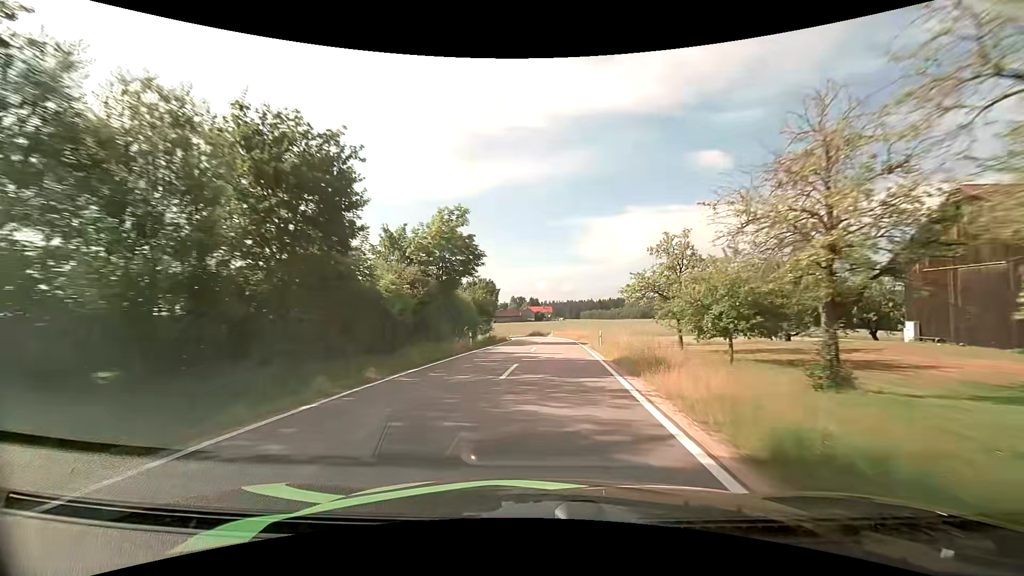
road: tertiary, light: Day
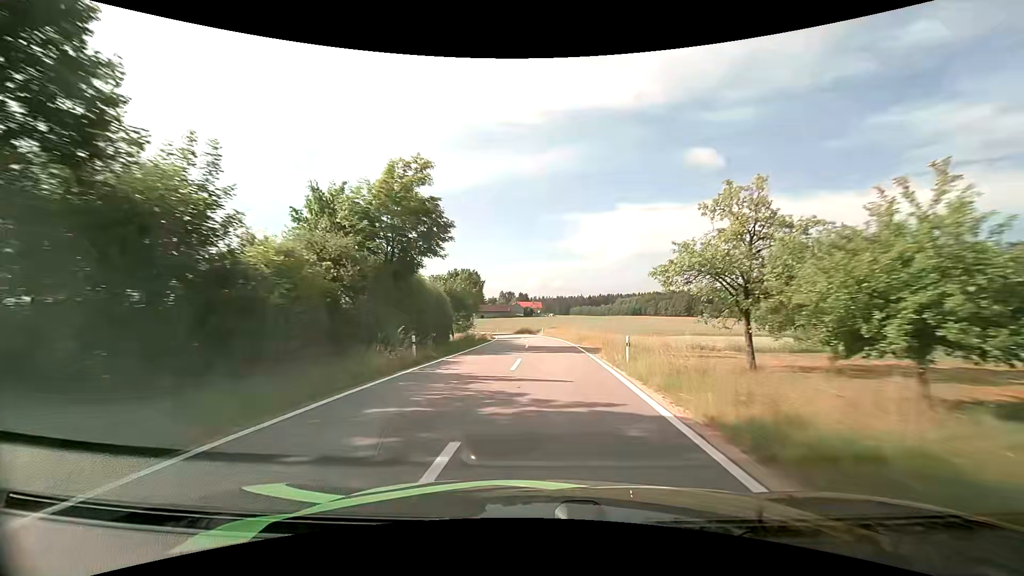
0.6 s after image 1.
(+0.1, +10.1) m; +1°
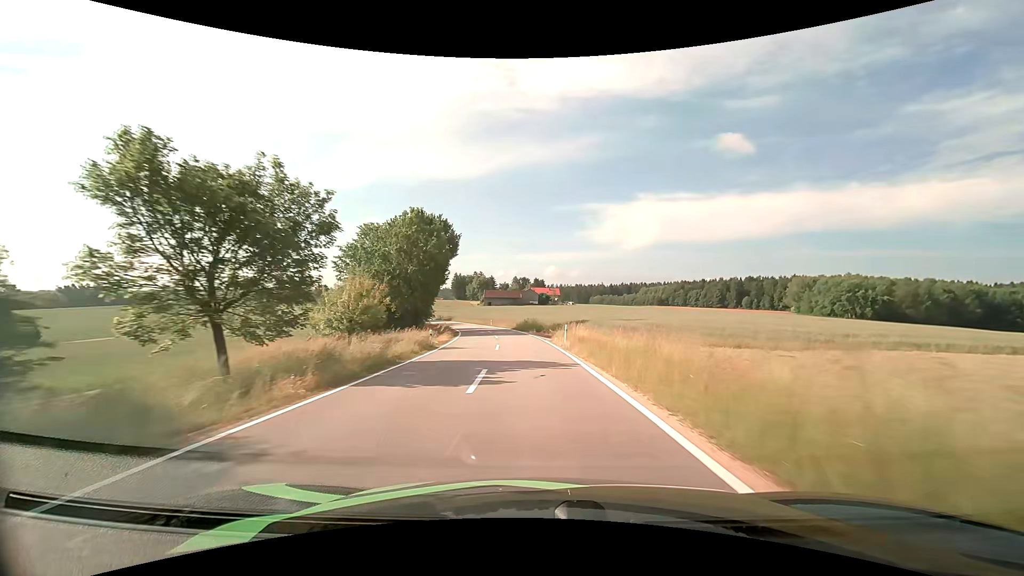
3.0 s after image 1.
(+0.5, +40.7) m; -1°
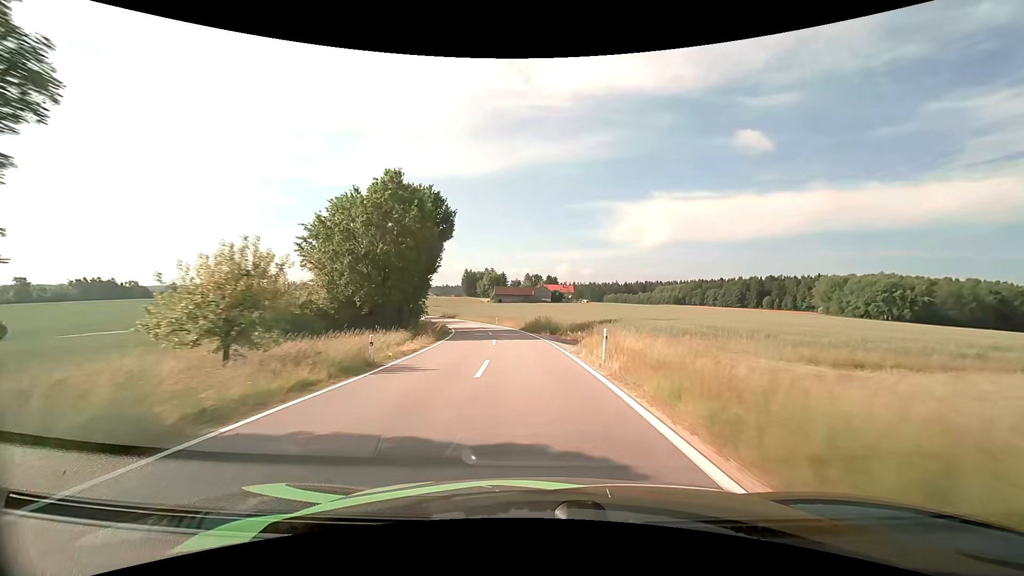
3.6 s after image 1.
(-0.1, +10.5) m; -1°
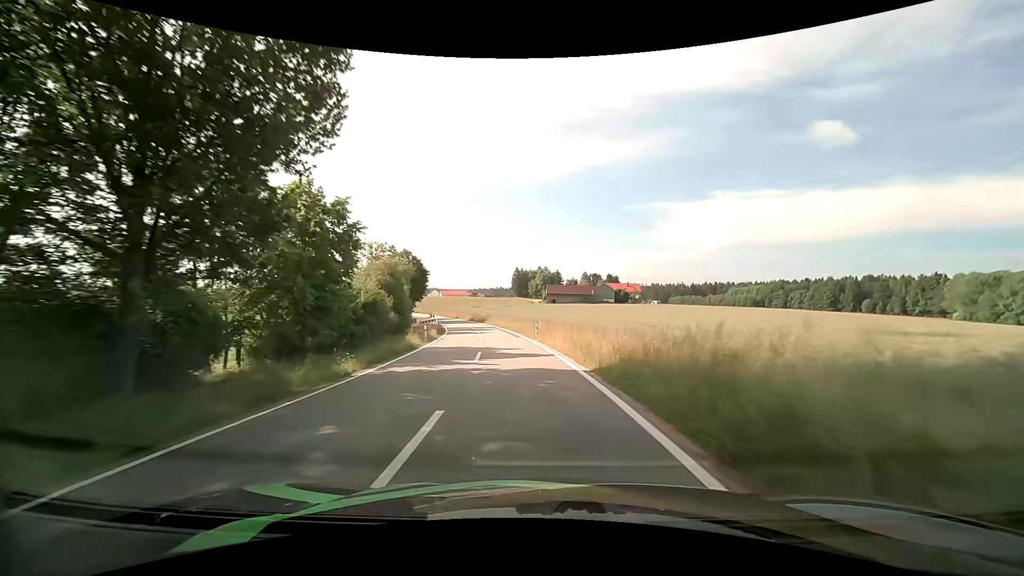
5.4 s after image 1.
(-1.4, +32.0) m; -6°
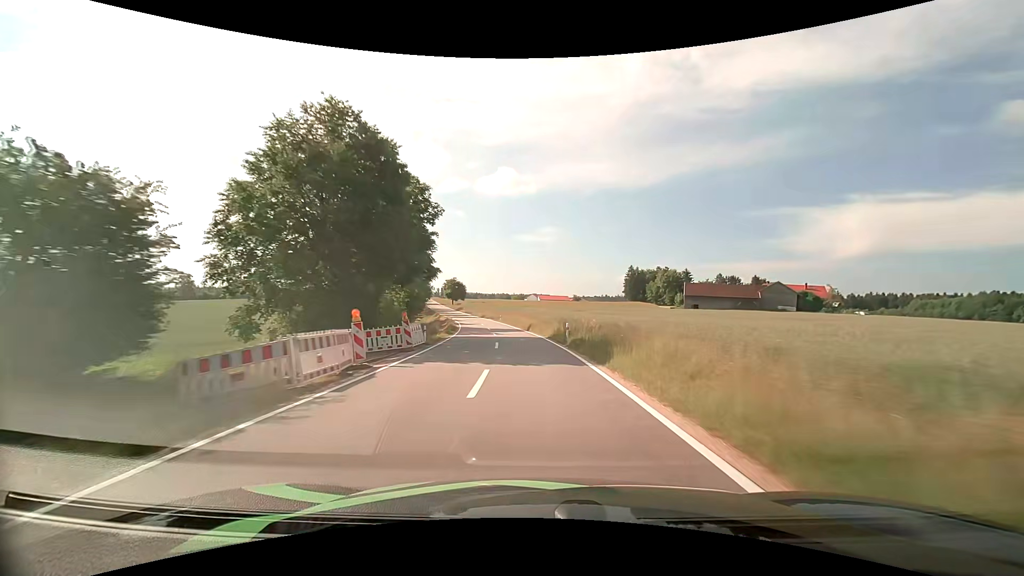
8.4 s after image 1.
(-6.4, +55.5) m; -12°
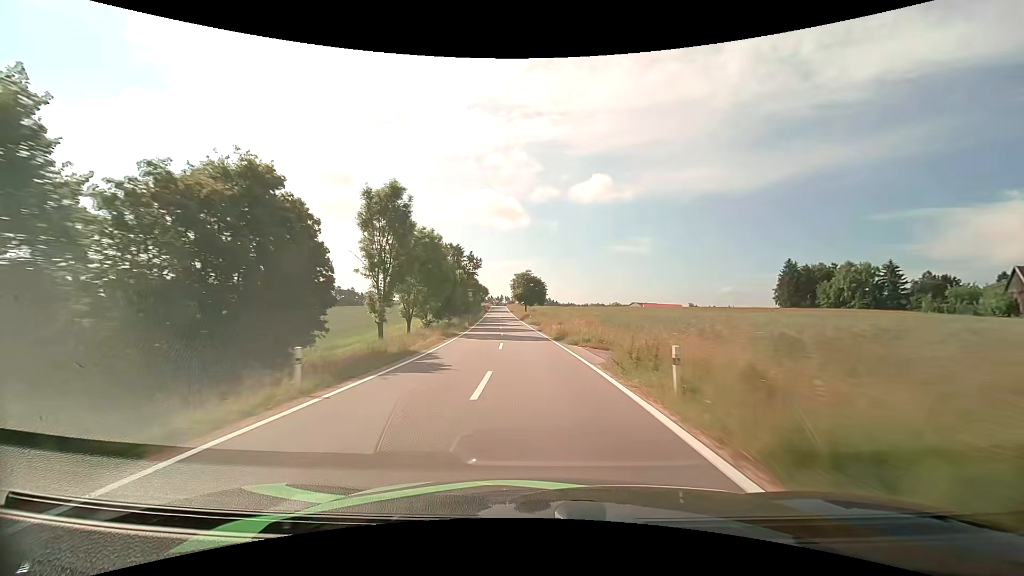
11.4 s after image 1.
(-5.7, +61.0) m; -11°
(0, +10) (0, +20) (-1, +30) (-2, +40) (-2, +50) (-3, +60) (-4, +70) (-5, +80) (-6, +90) (-7, +100) m
